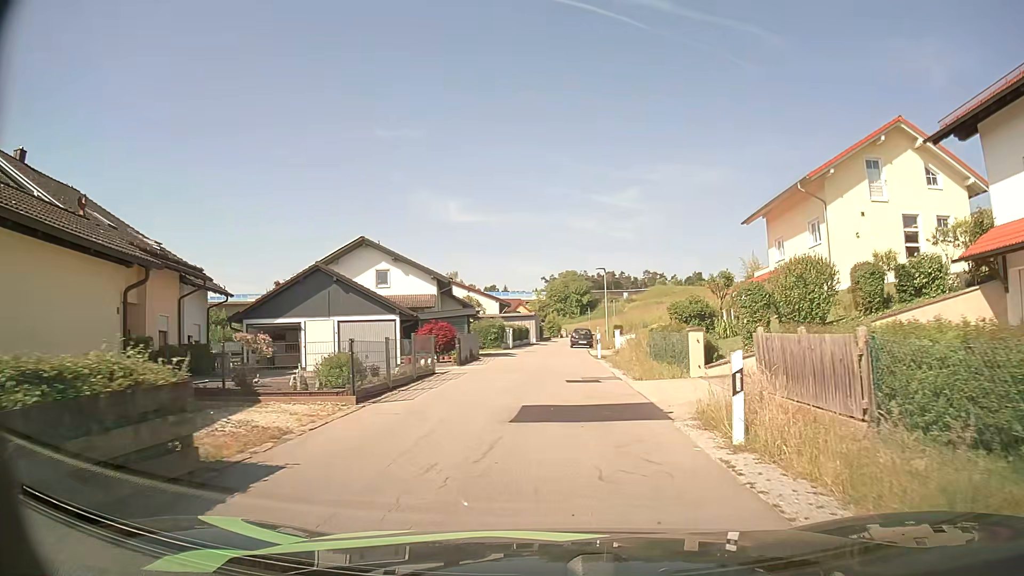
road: residential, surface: asphalt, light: Day
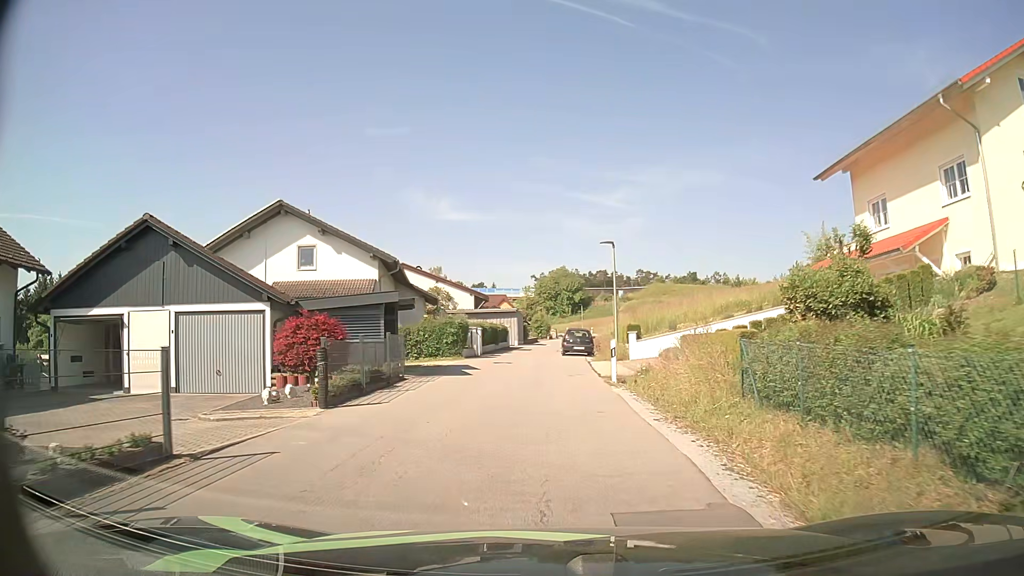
(+0.3, +13.4) m; +1°
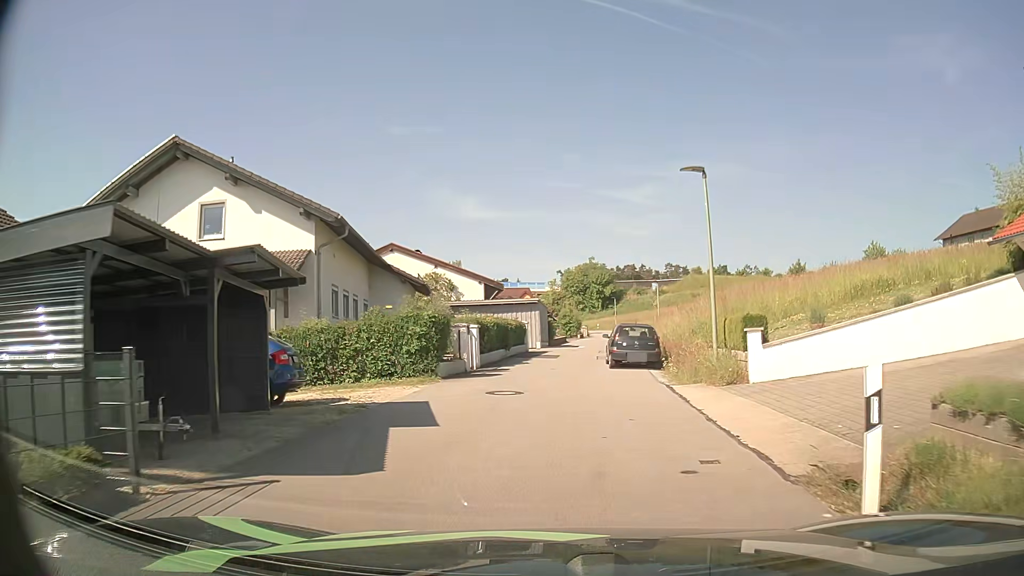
(-0.2, +13.3) m; -2°
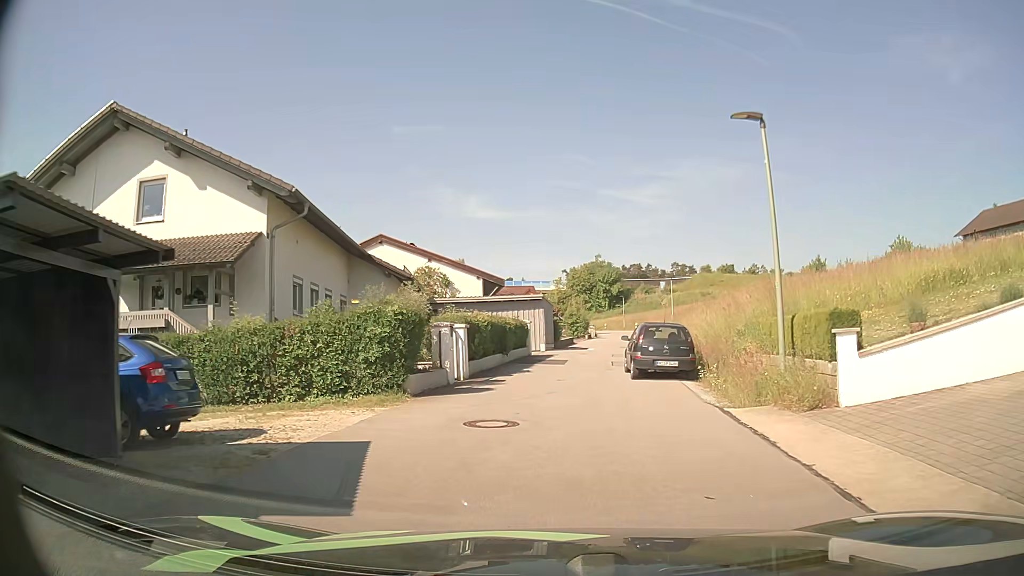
(0.0, +4.4) m; -1°
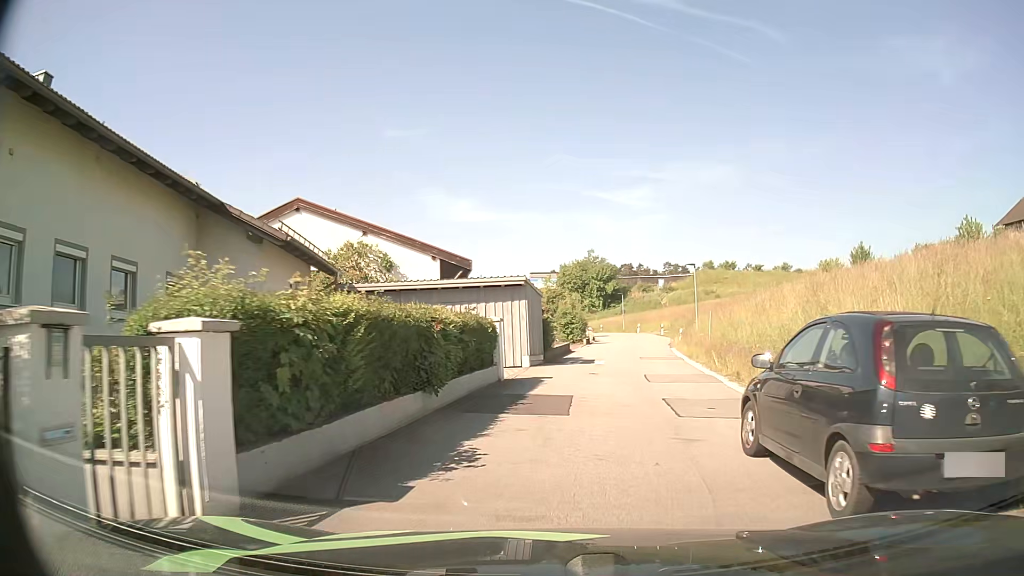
(+0.1, +12.7) m; +2°
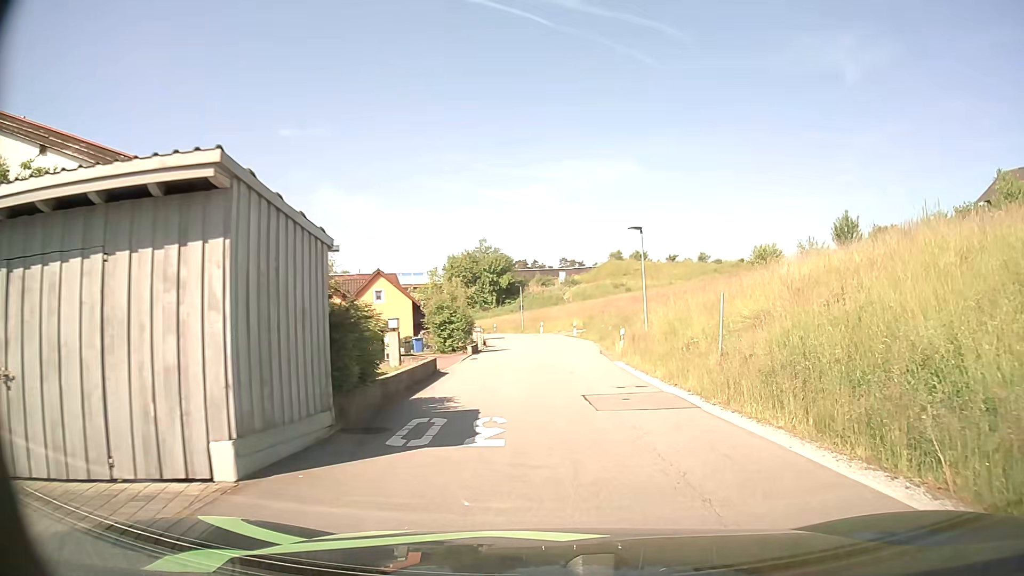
(+0.7, +15.8) m; +7°
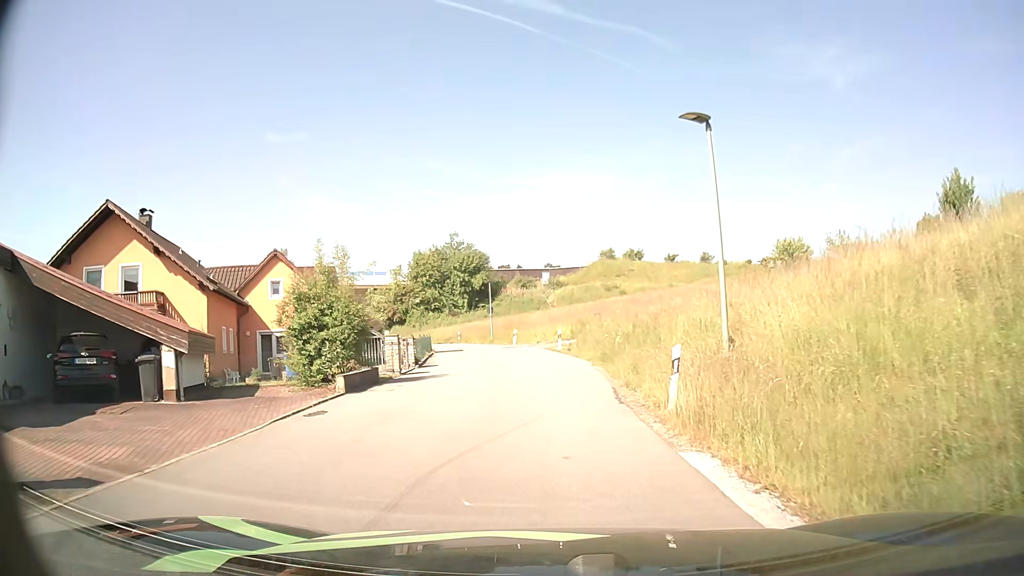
(+0.8, +15.9) m; +2°
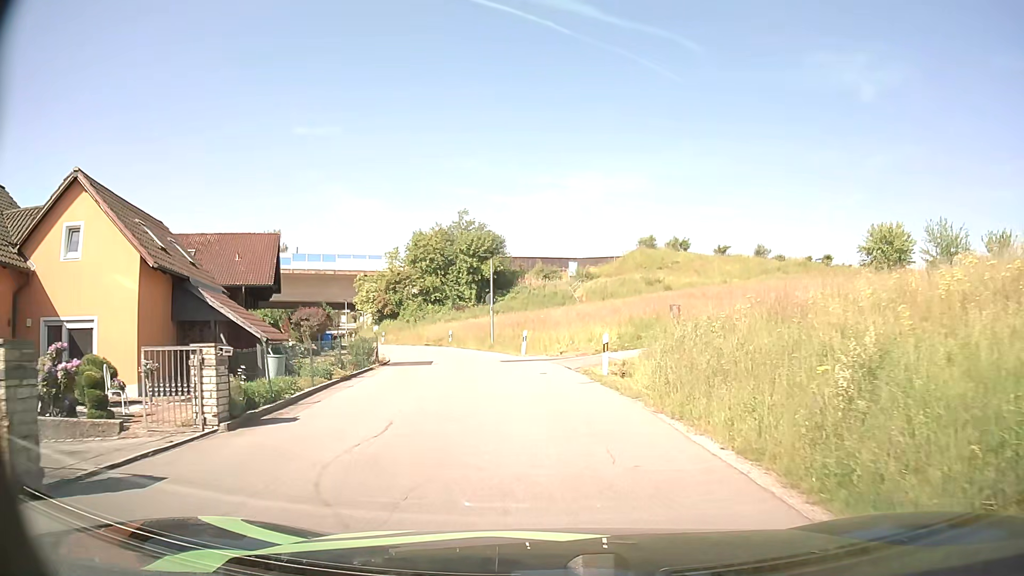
(-0.3, +17.8) m; -2°
(0, +10) (-1, +20) (-4, +30) (-7, +39) (-11, +48) (-15, +57) (-20, +66) (-25, +75) (-29, +84) (-33, +93) m
